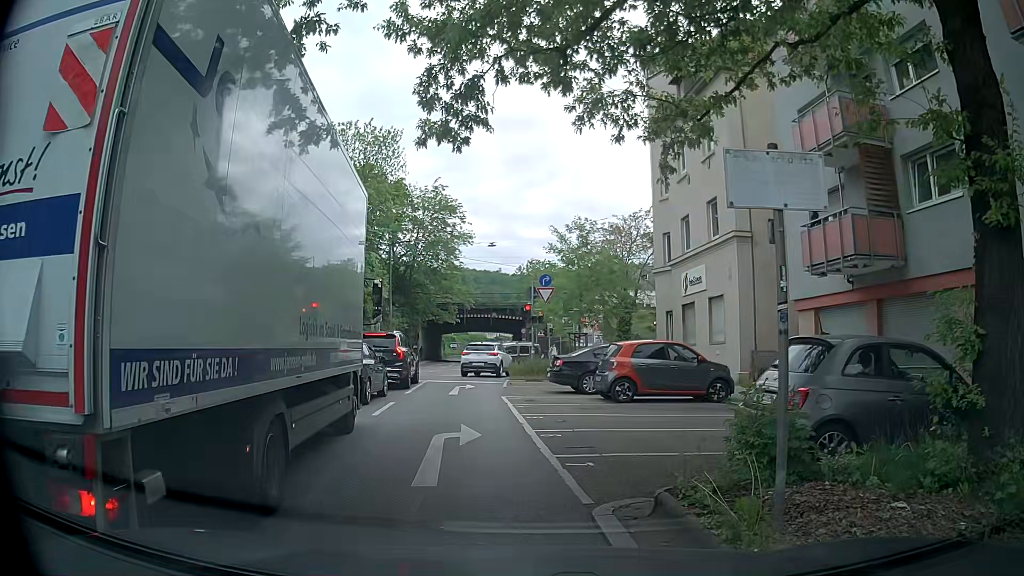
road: residential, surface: asphalt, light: Day
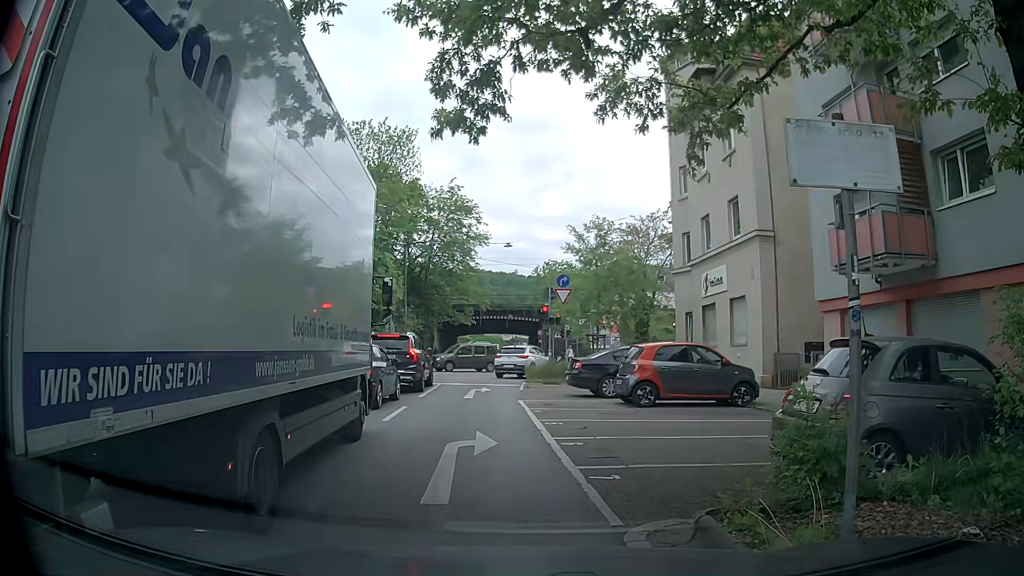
(0.0, +0.6) m; 0°
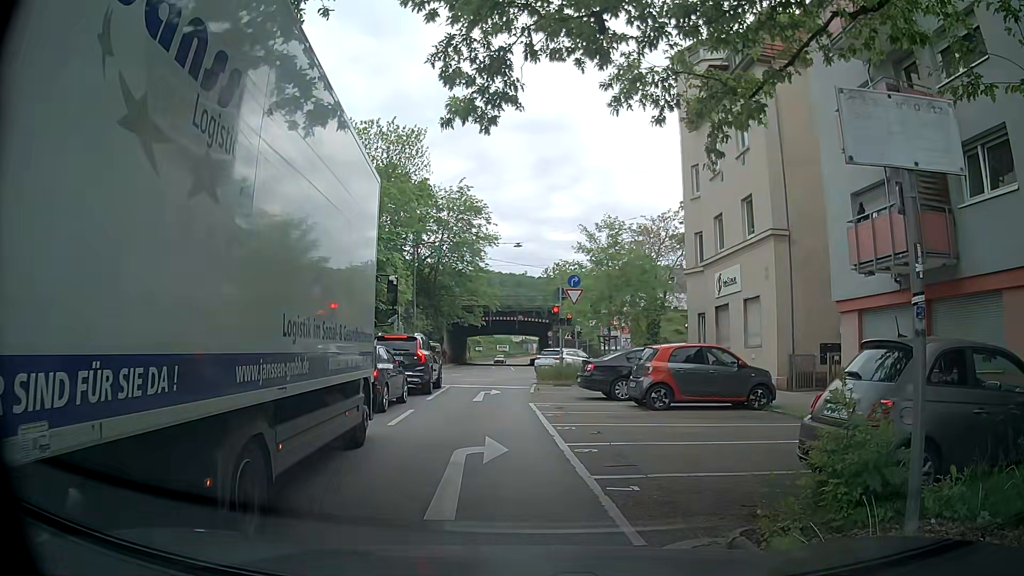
(0.0, +0.5) m; 0°
